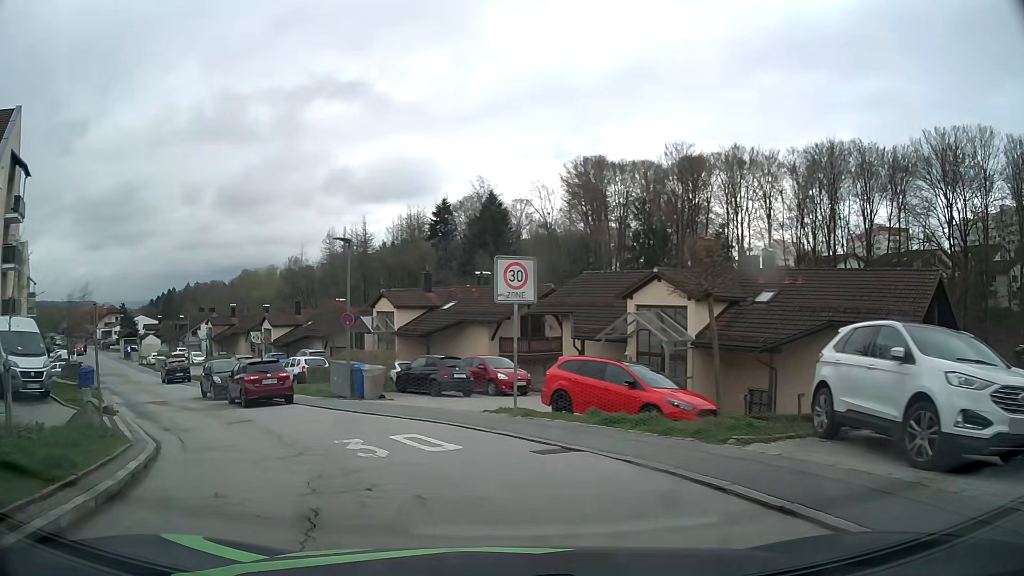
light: Day
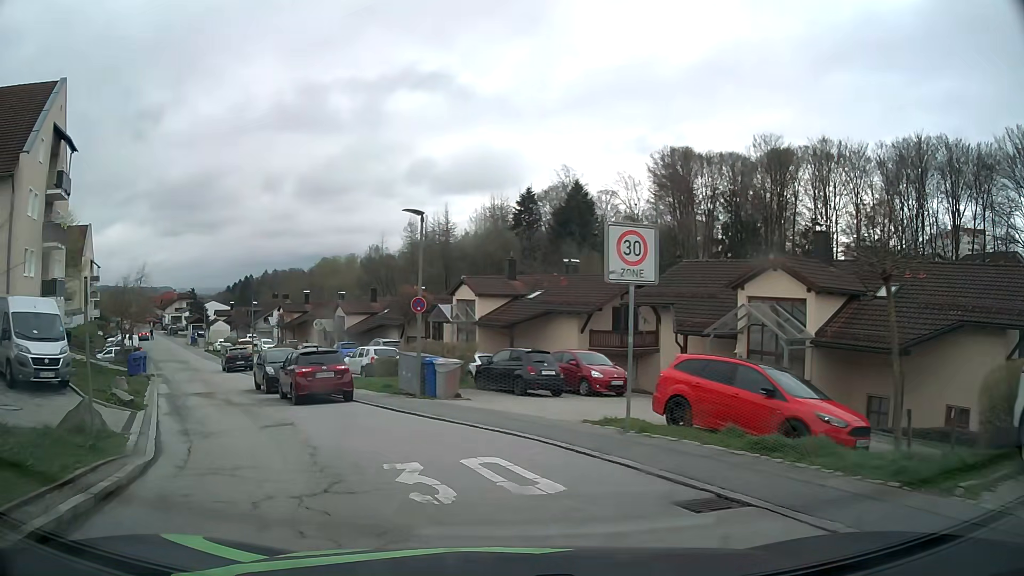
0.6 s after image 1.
(-0.2, +3.1) m; -7°
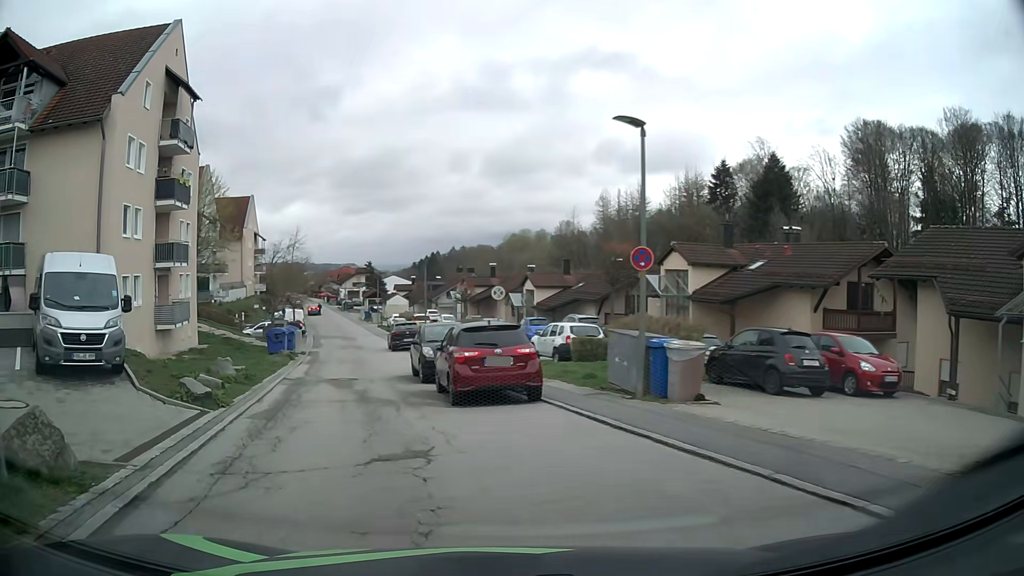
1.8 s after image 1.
(-0.8, +6.1) m; -16°
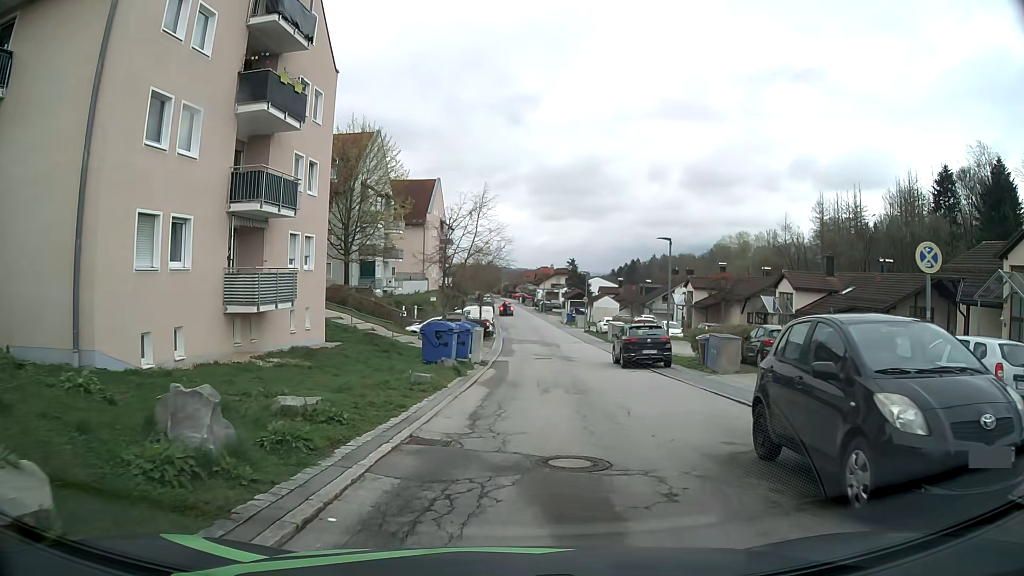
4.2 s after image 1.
(-3.0, +12.7) m; -17°
(0, +10) (+1, +20) (+2, +30) (+2, +40) (+3, +50) (+3, +60) (+3, +70) (+3, +80) (+3, +90) (+2, +100) m
